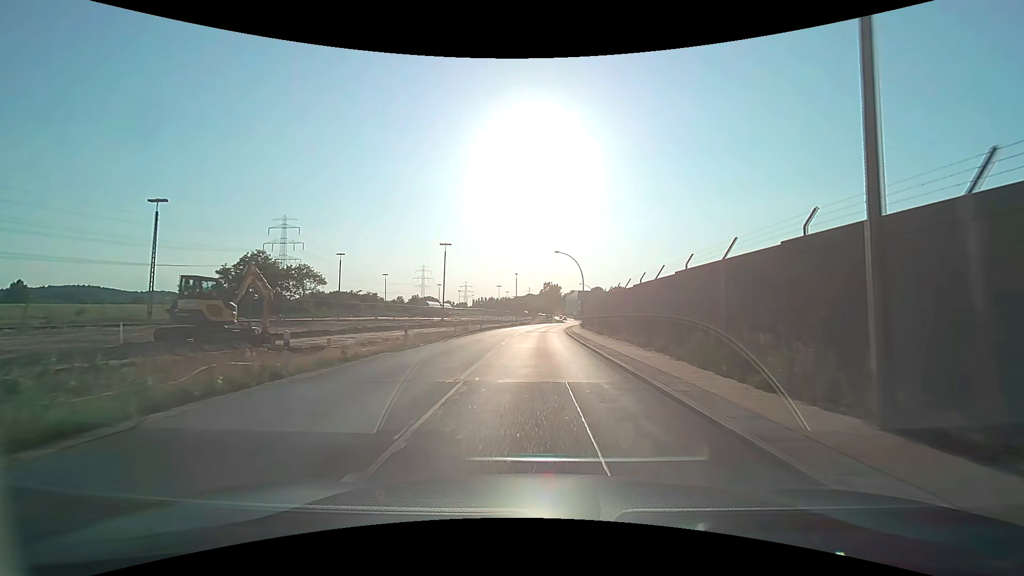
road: secondary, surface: asphalt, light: Day
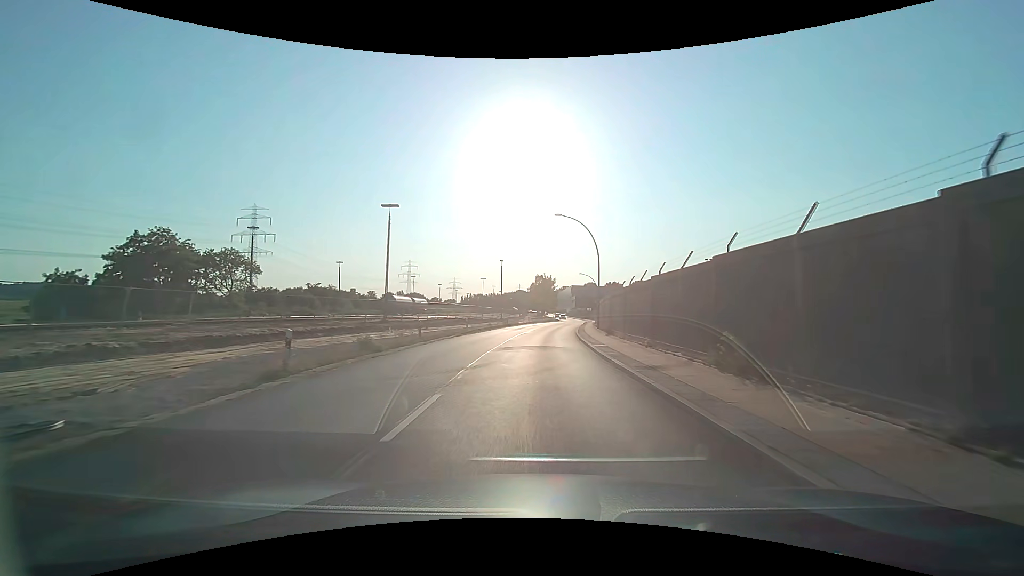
(+0.3, +23.1) m; +1°
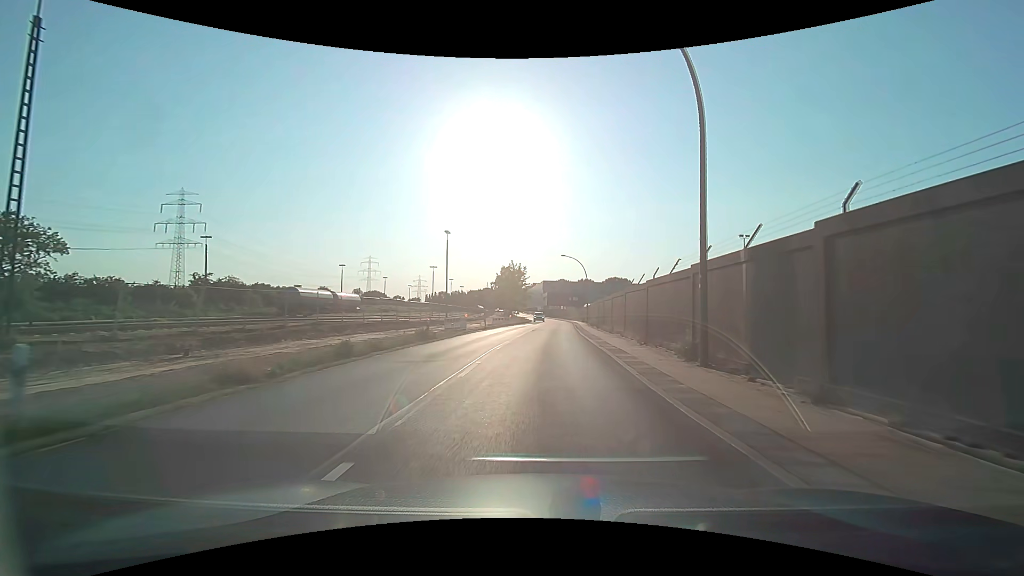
(+0.7, +30.8) m; +3°
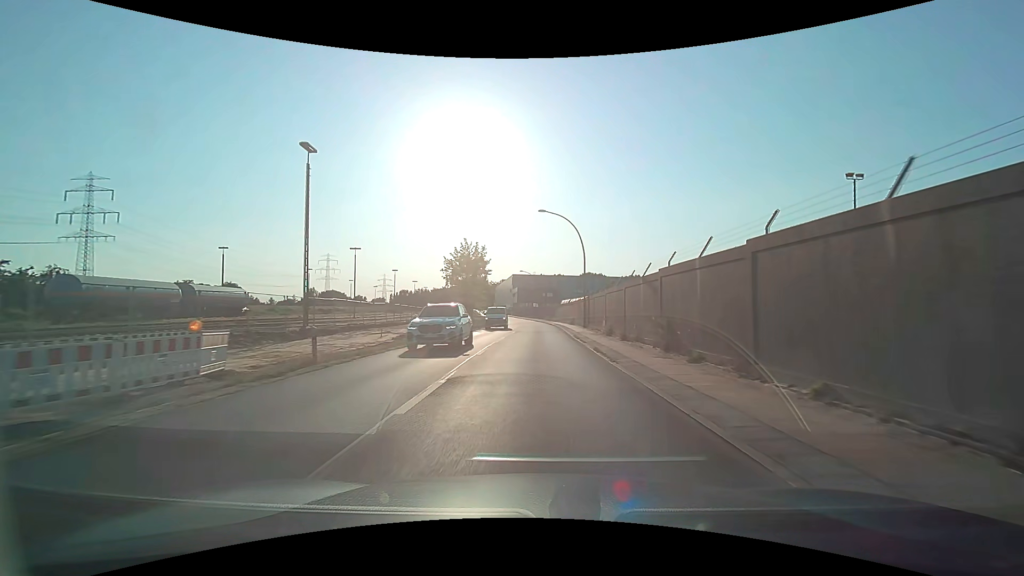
(+1.0, +30.7) m; +3°
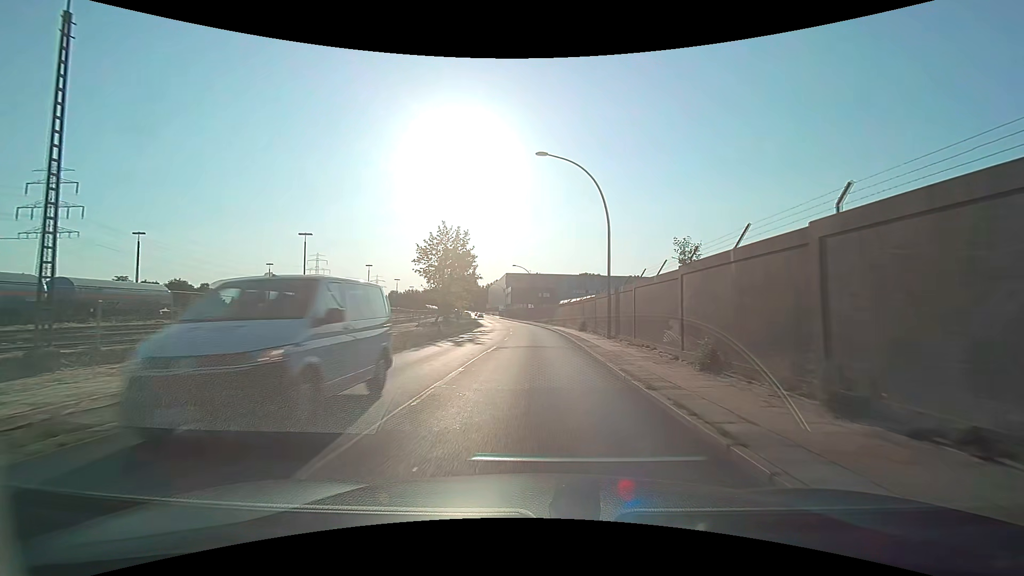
(+0.1, +15.3) m; +1°
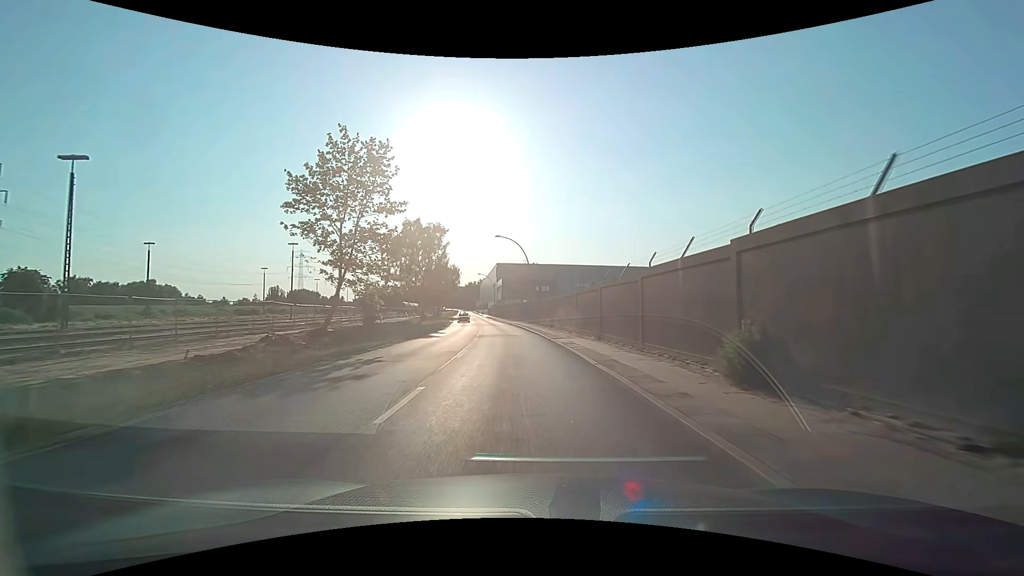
(+0.2, +30.5) m; 0°
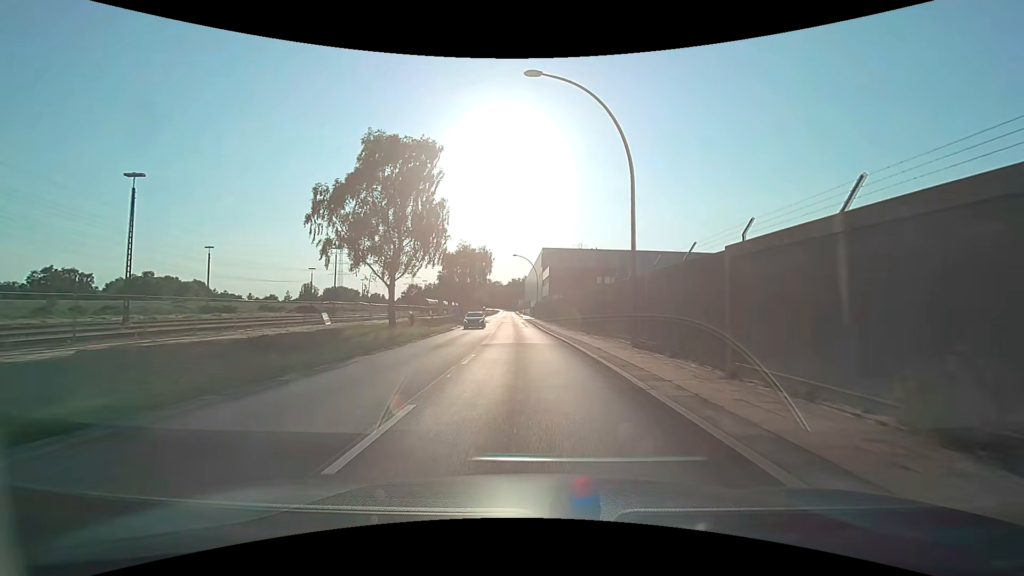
(-2.0, +37.9) m; -6°
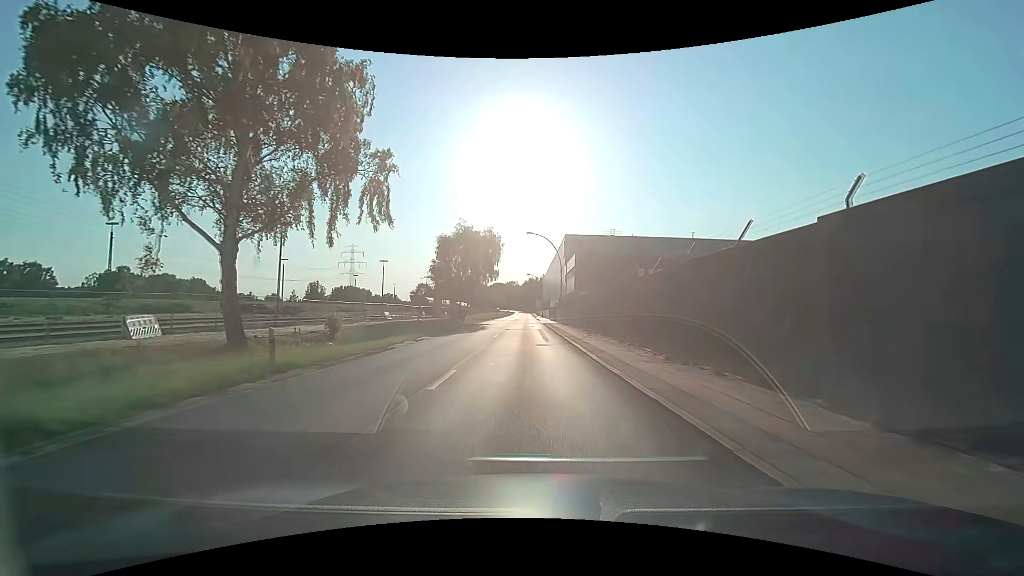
(-0.4, +22.6) m; -2°
(0, +10) (0, +20) (-1, +30) (-1, +40) (-1, +50) (-1, +60) (-1, +70) (-2, +80) (-2, +90) (-2, +100) m
